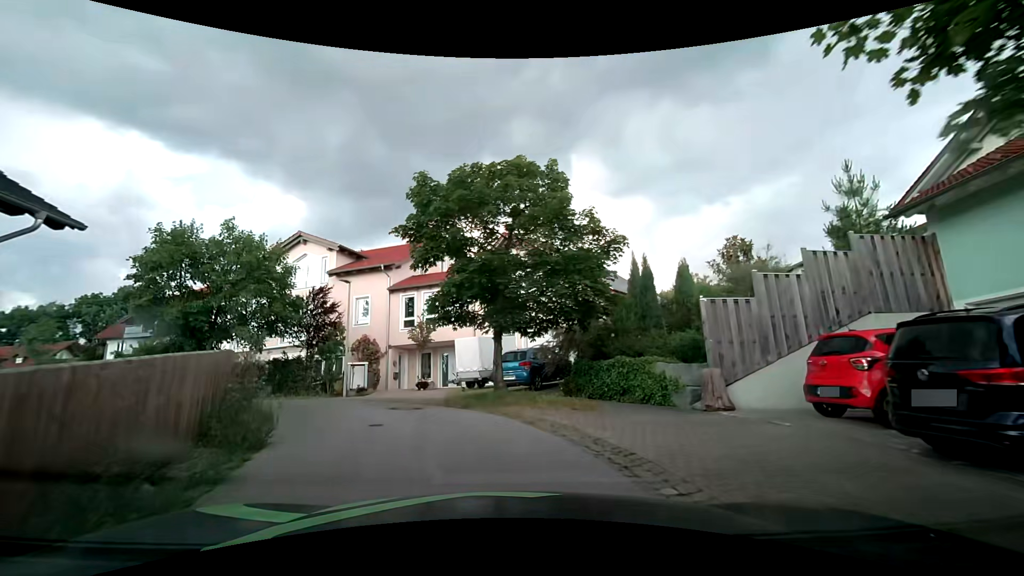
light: Day
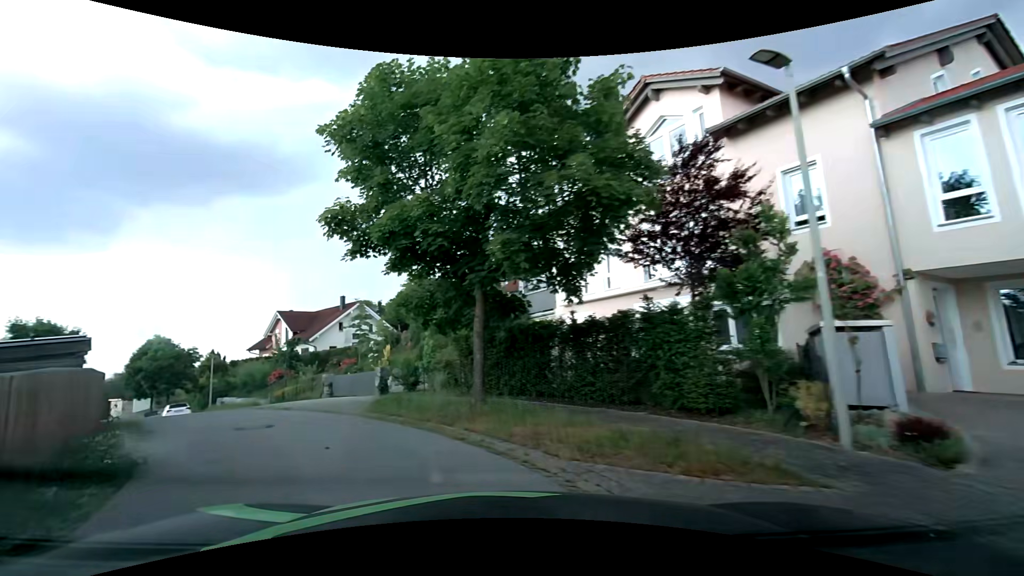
(-4.5, +15.6) m; -41°
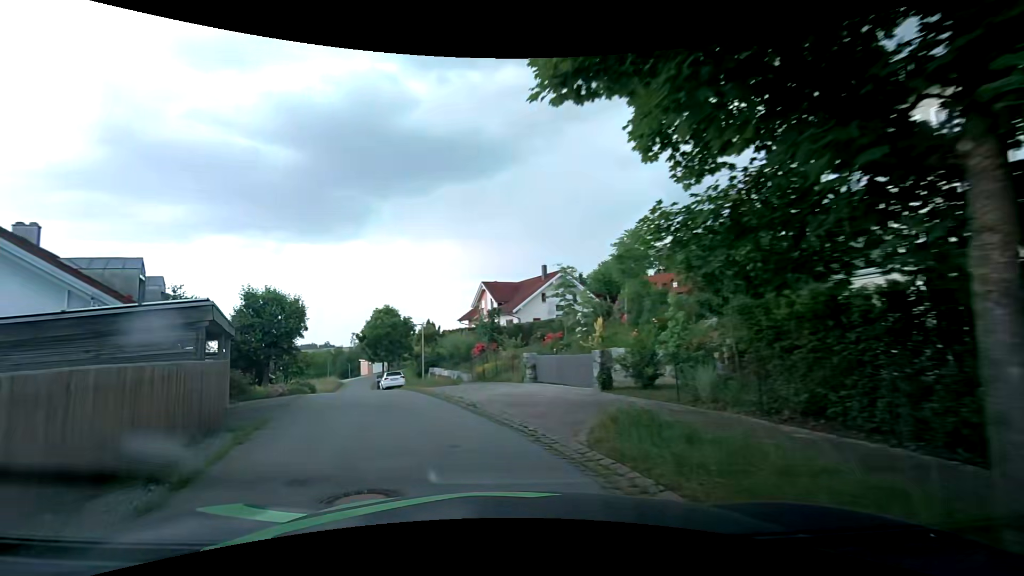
(-1.5, +6.6) m; -24°
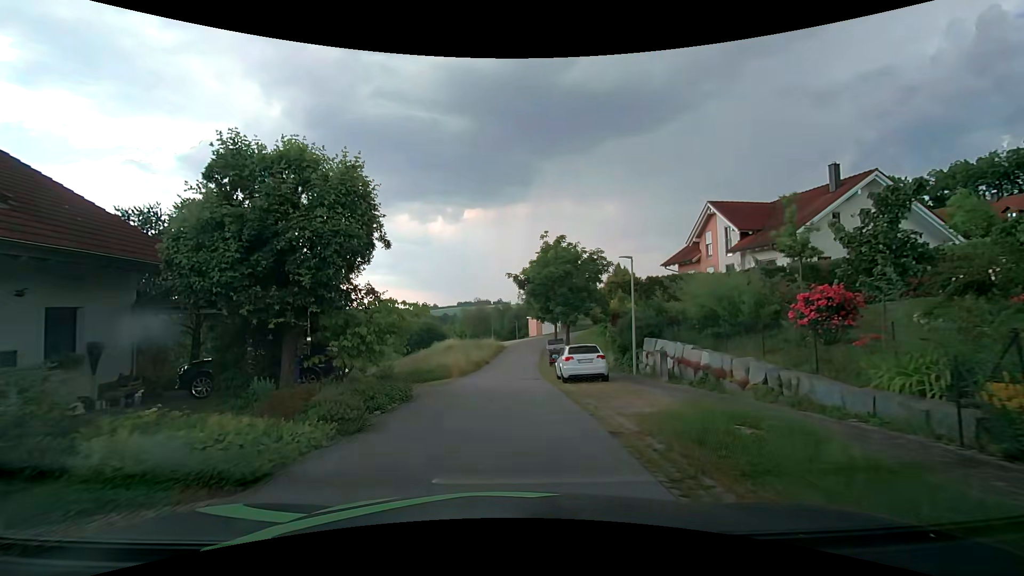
(-4.7, +19.4) m; -20°
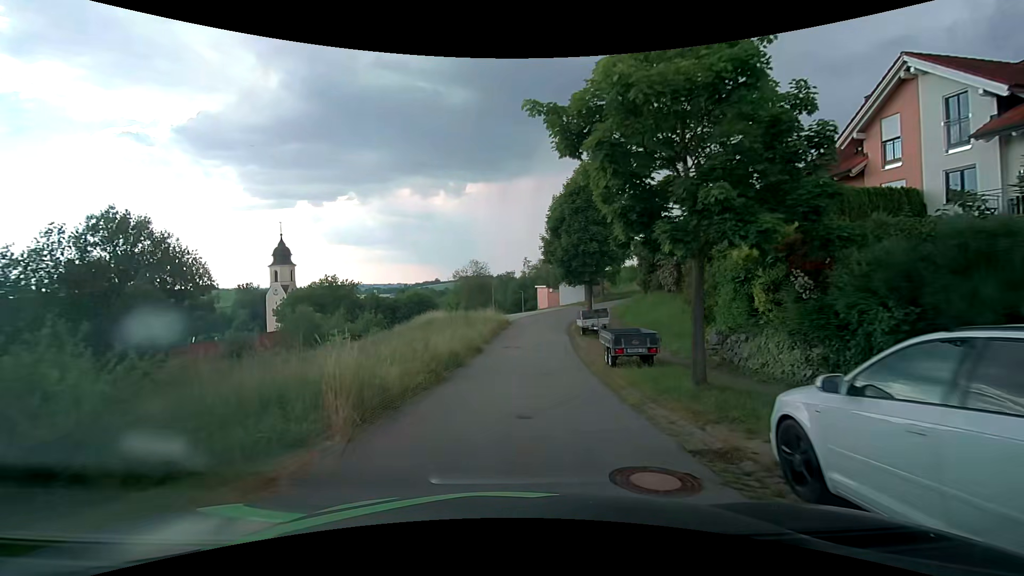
(-0.3, +17.2) m; -1°
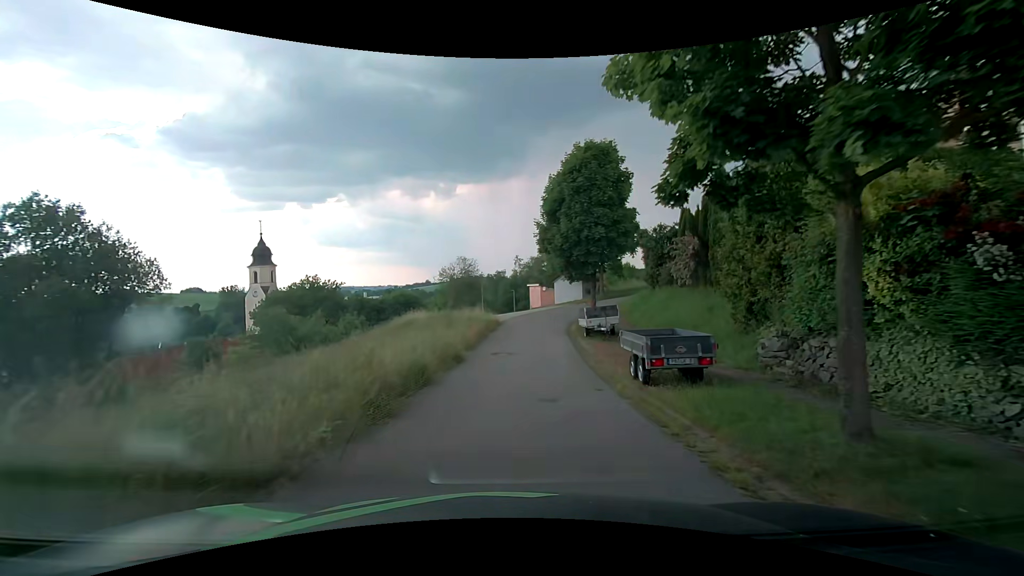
(0.0, +4.4) m; +2°
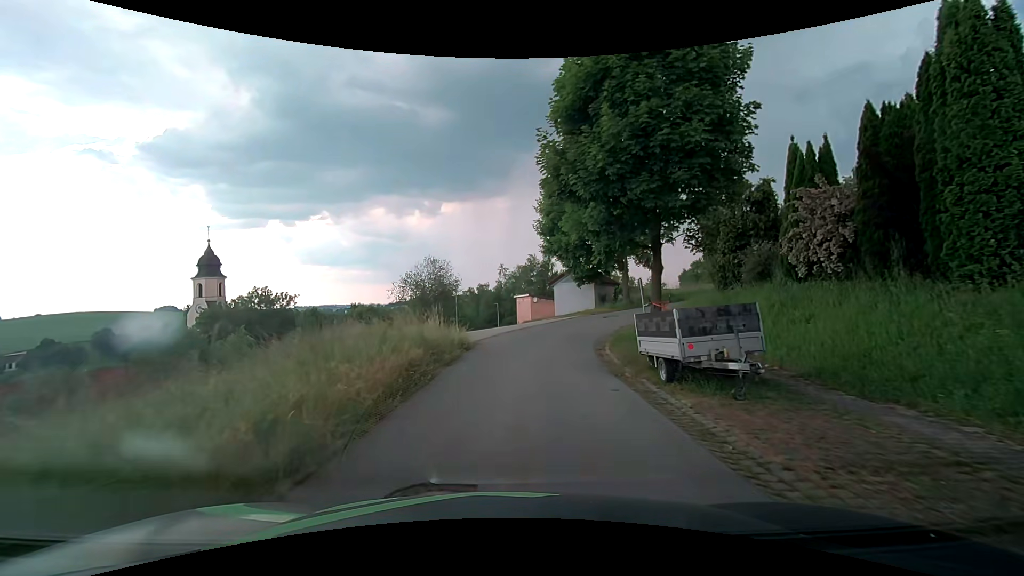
(+0.1, +13.5) m; +1°
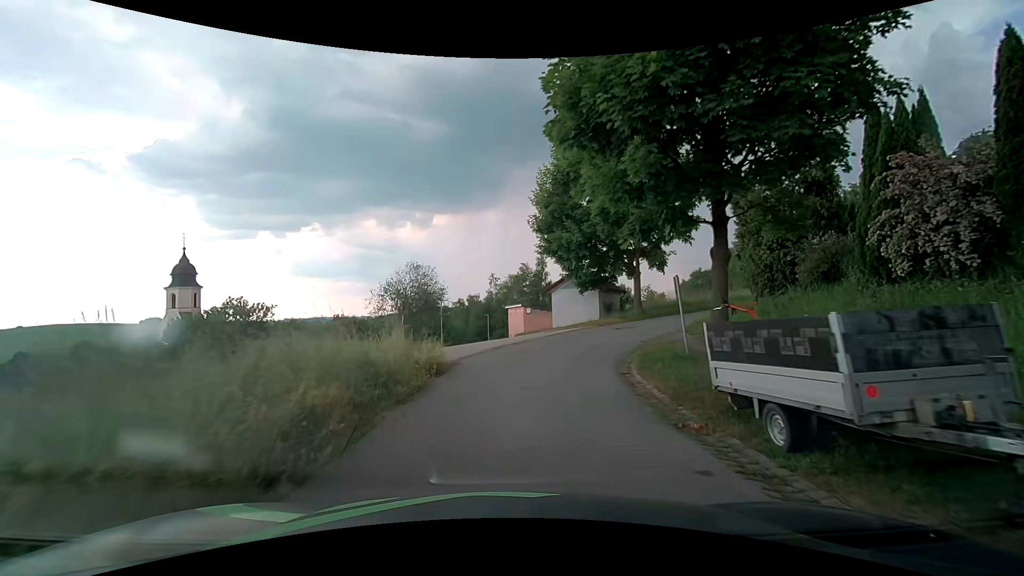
(0.0, +4.4) m; +1°
